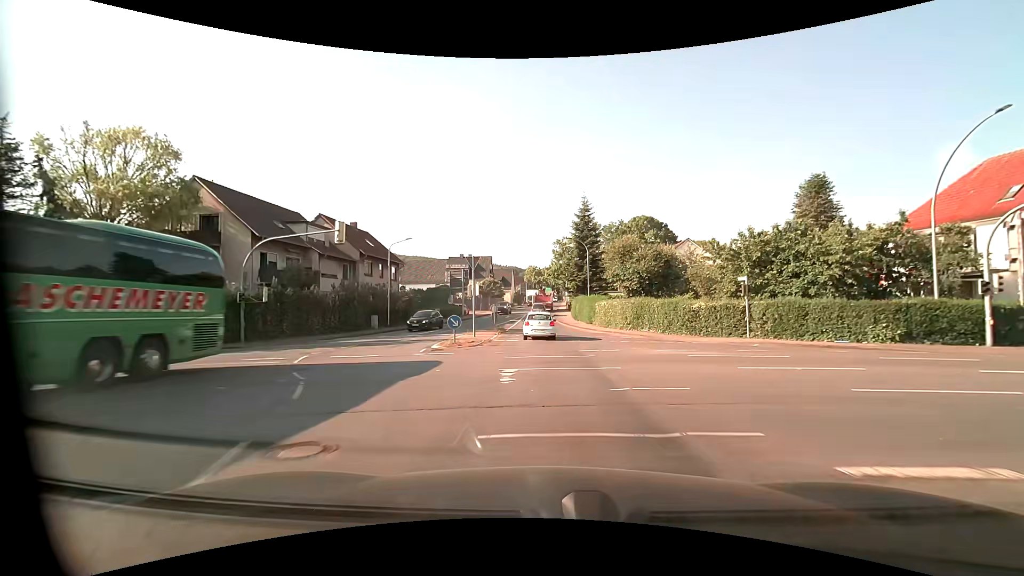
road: primary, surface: asphalt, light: Day
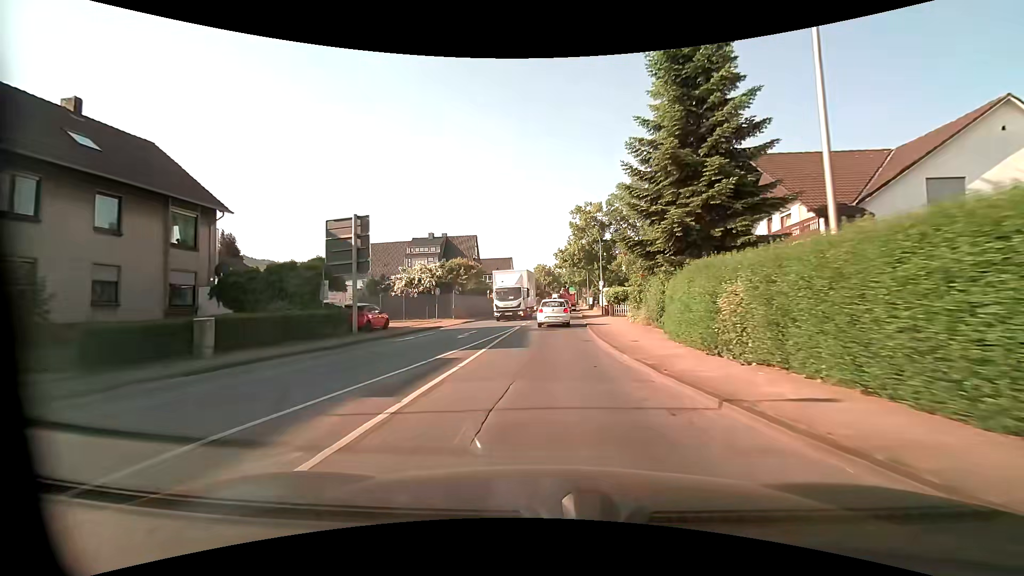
(-0.8, +37.2) m; -2°
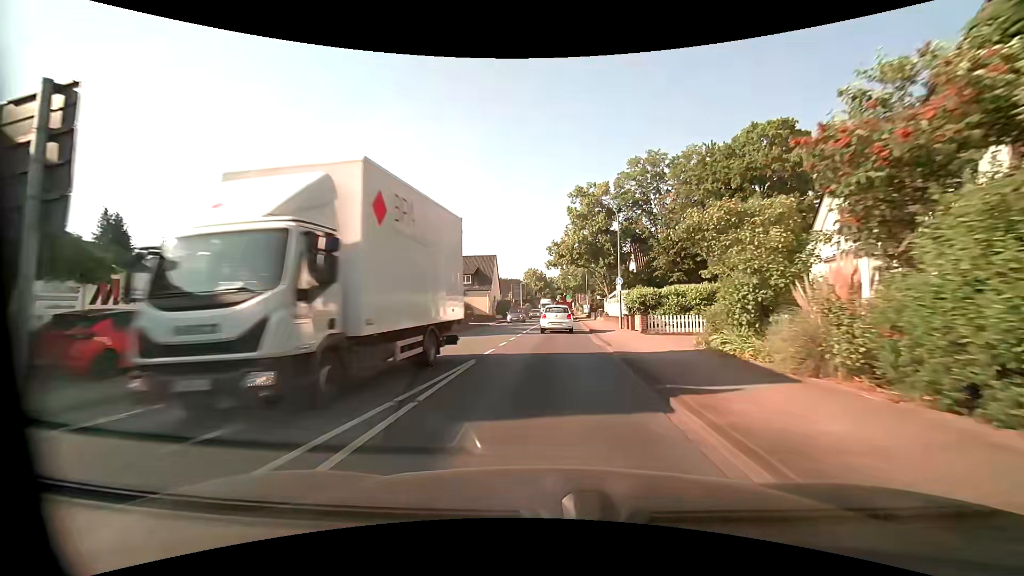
(+0.1, +14.8) m; +1°
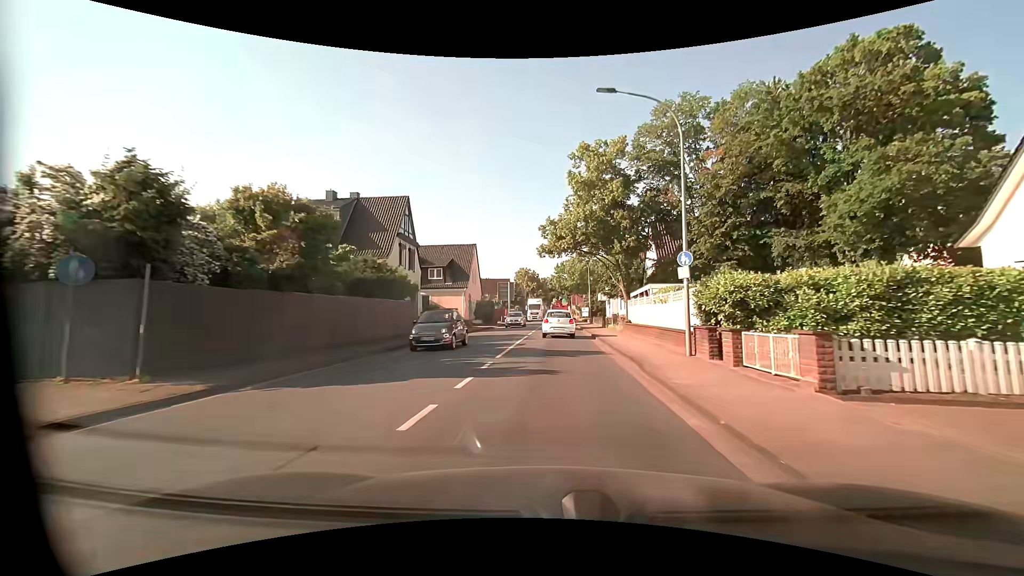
(+0.1, +14.6) m; +1°
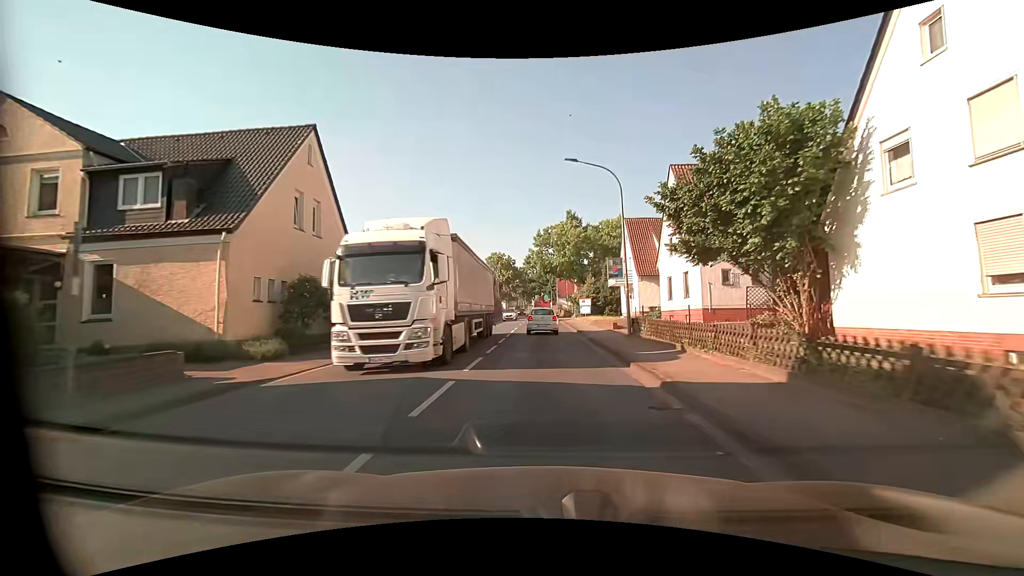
(+0.9, +36.3) m; +2°
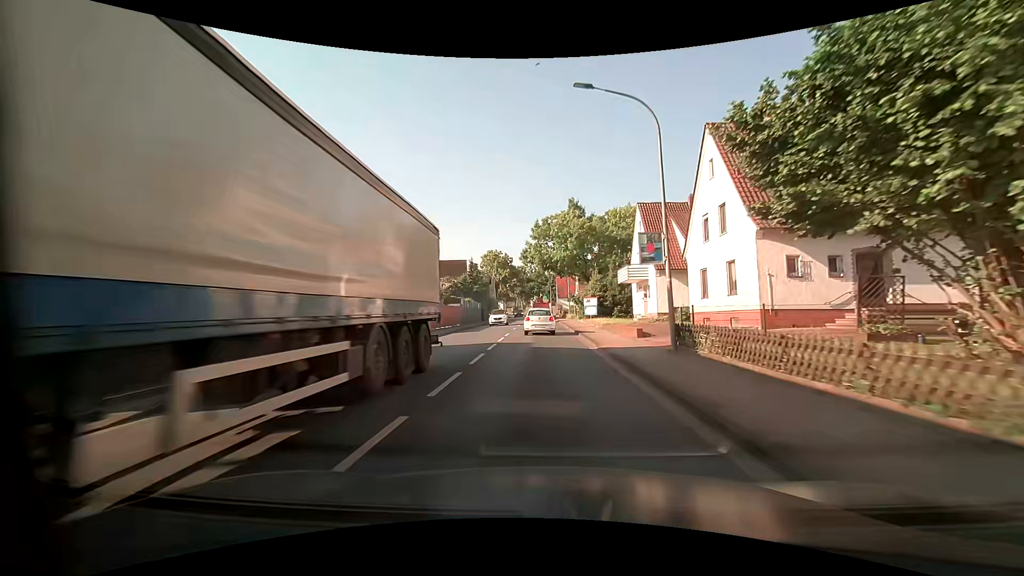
(0.0, +7.5) m; +1°
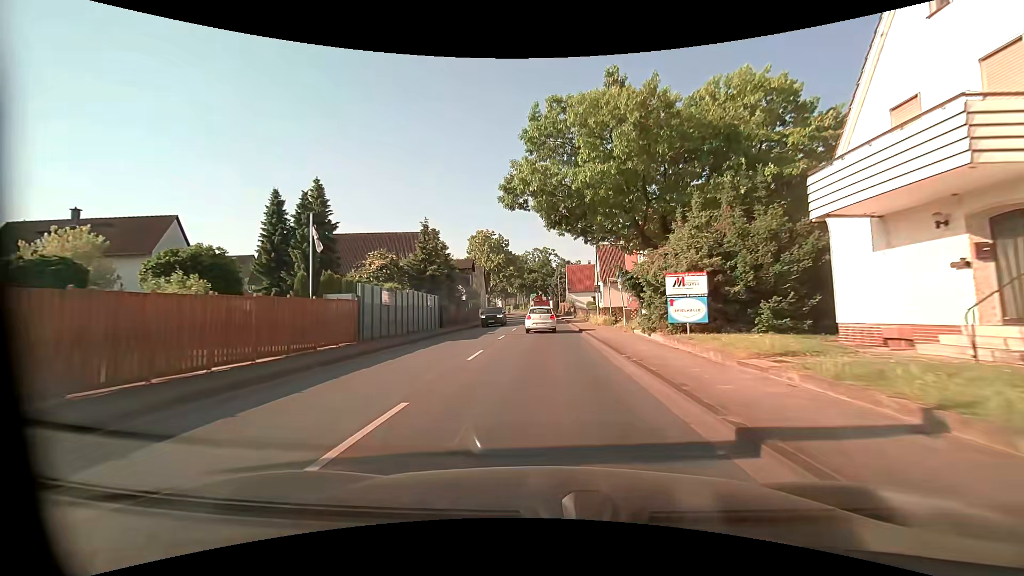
(-0.5, +30.8) m; -1°
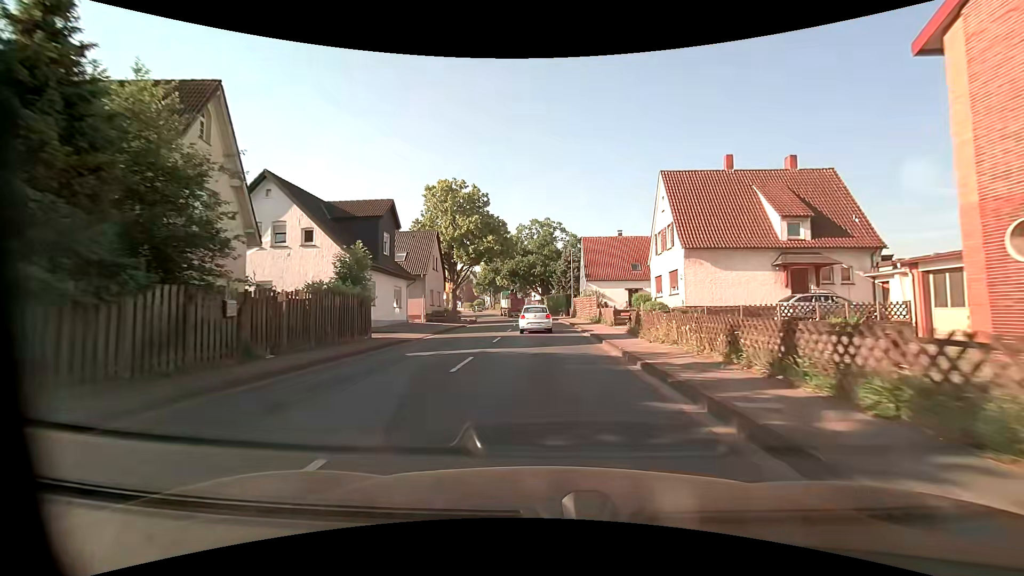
(-0.1, +38.6) m; -1°
